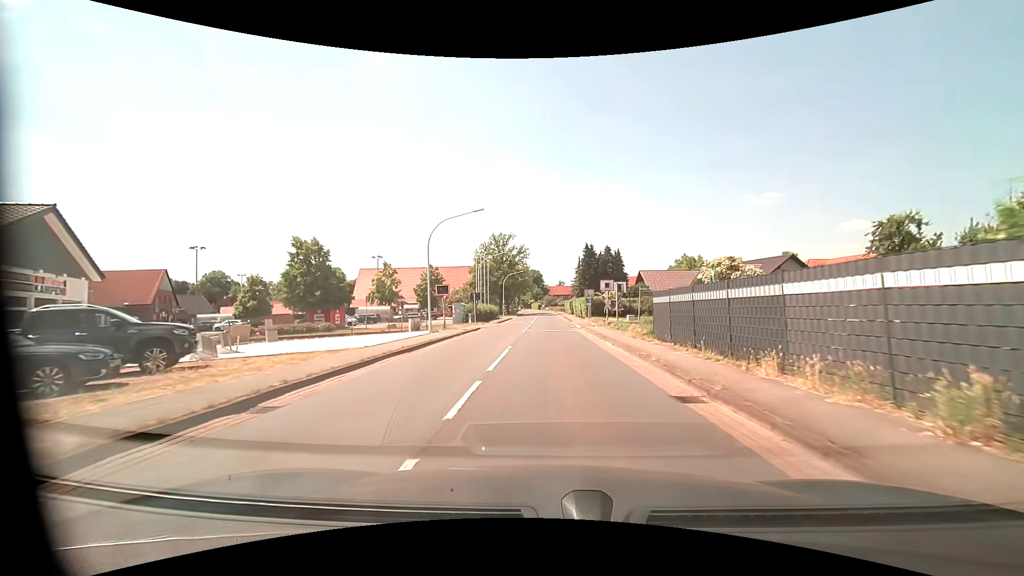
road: primary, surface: asphalt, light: Day
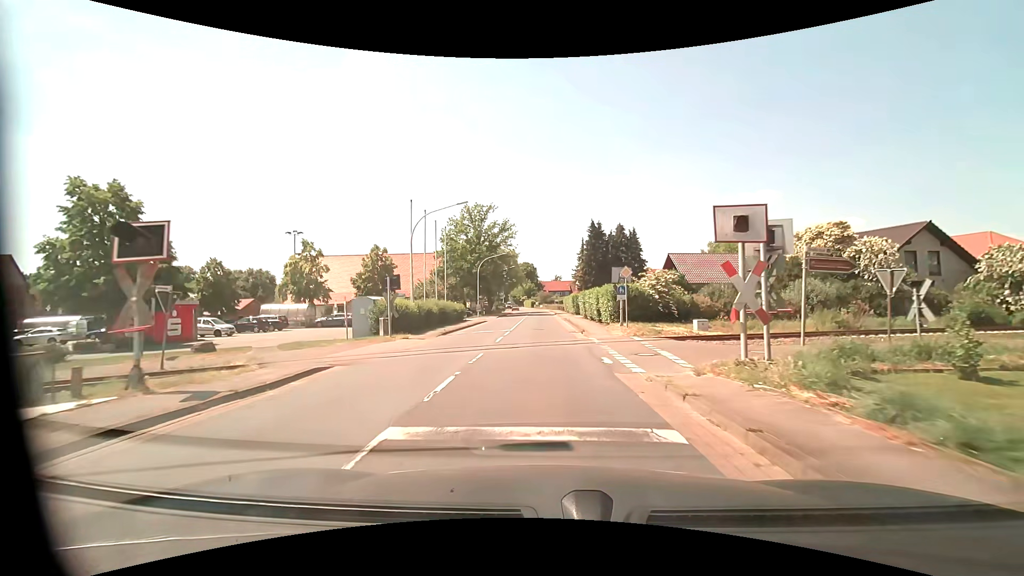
(+0.5, +25.1) m; +1°
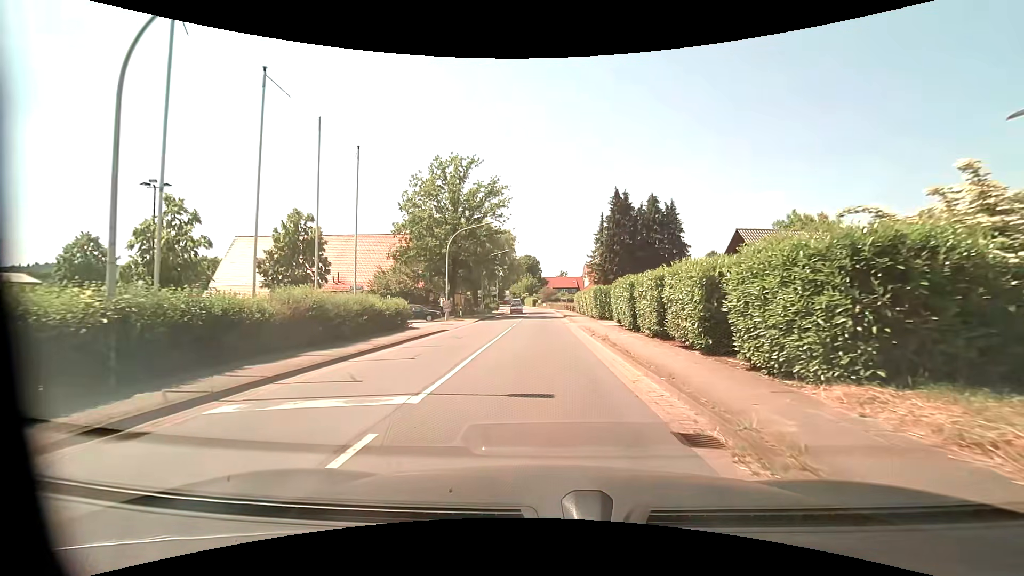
(-0.1, +20.5) m; 0°
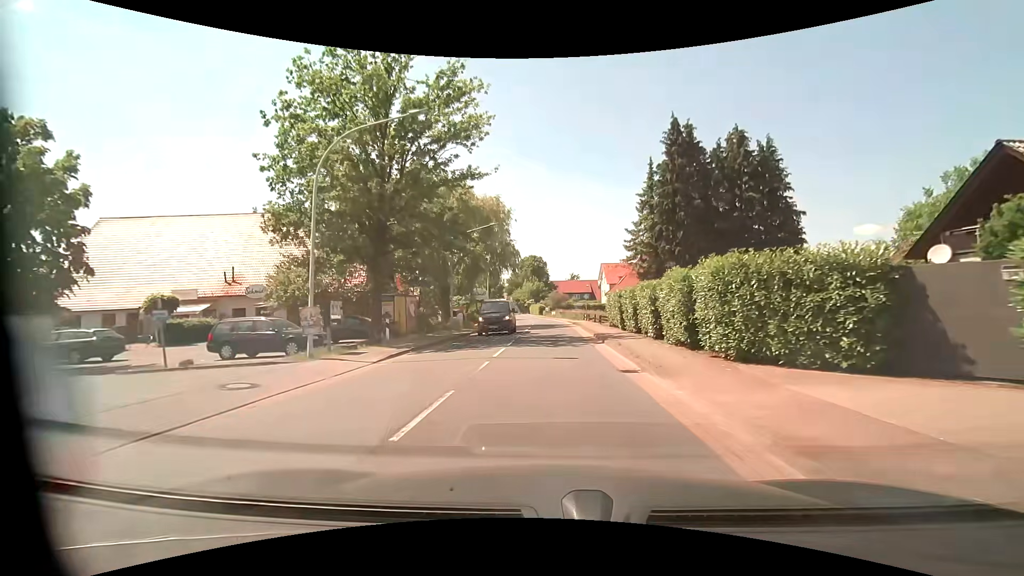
(-0.3, +23.7) m; -1°
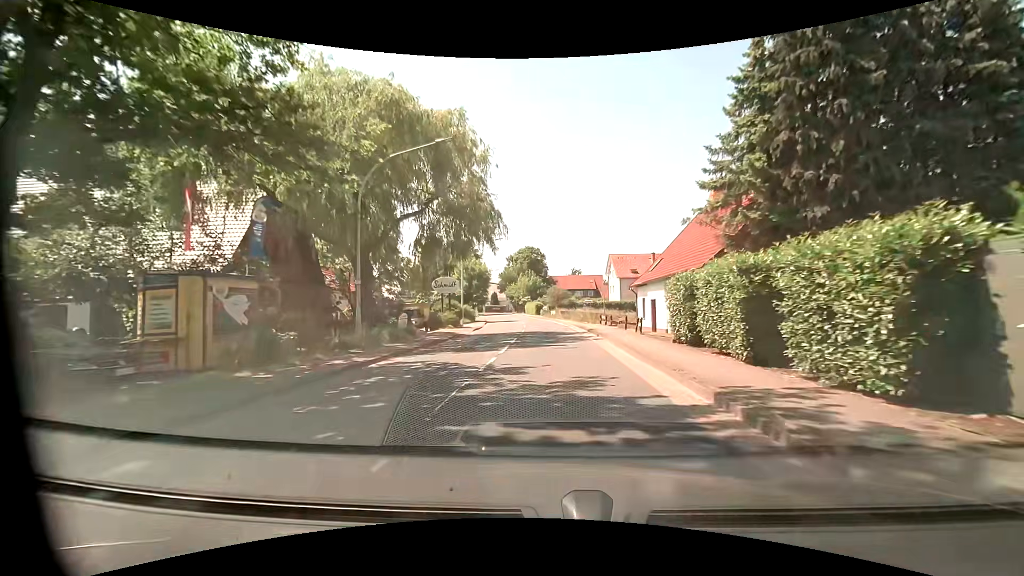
(0.0, +17.6) m; 0°
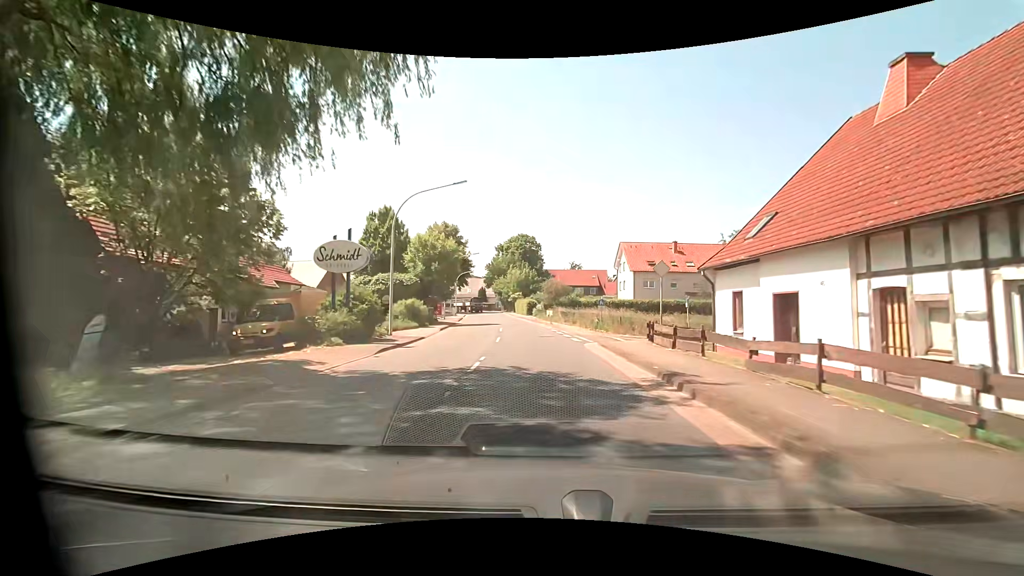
(0.0, +18.7) m; 0°
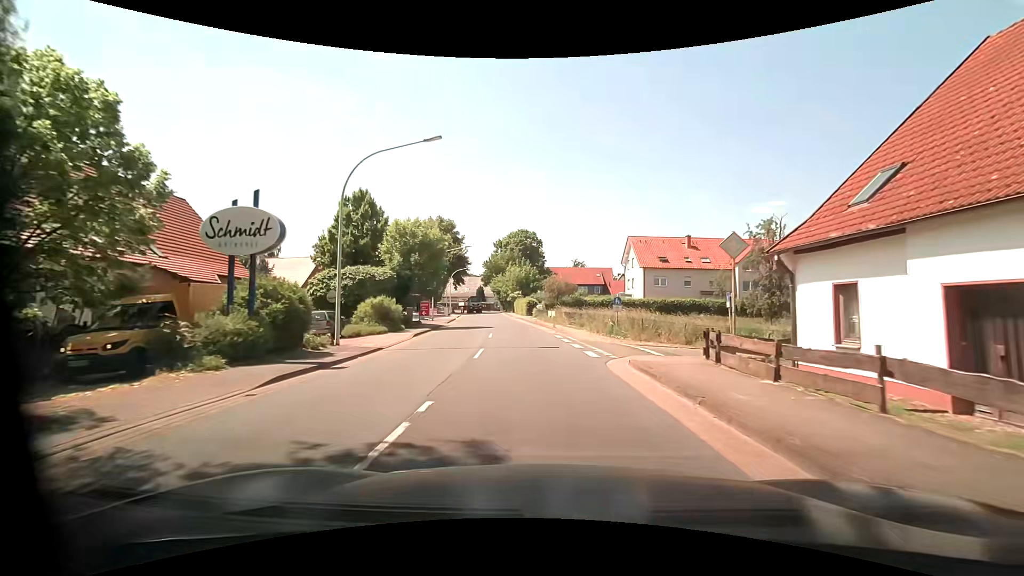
(0.0, +6.3) m; 0°
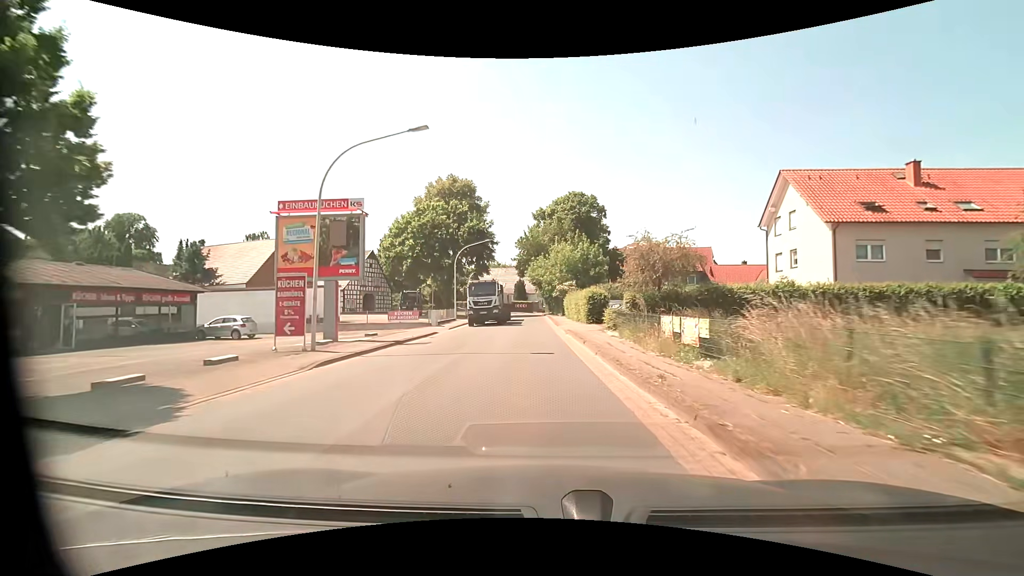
(-1.3, +32.4) m; -6°
(0, +10) (0, +20) (-1, +30) (-1, +40) (-2, +50) (-2, +60) (-3, +70) (-5, +80) (-11, +88) (-19, +93) m
